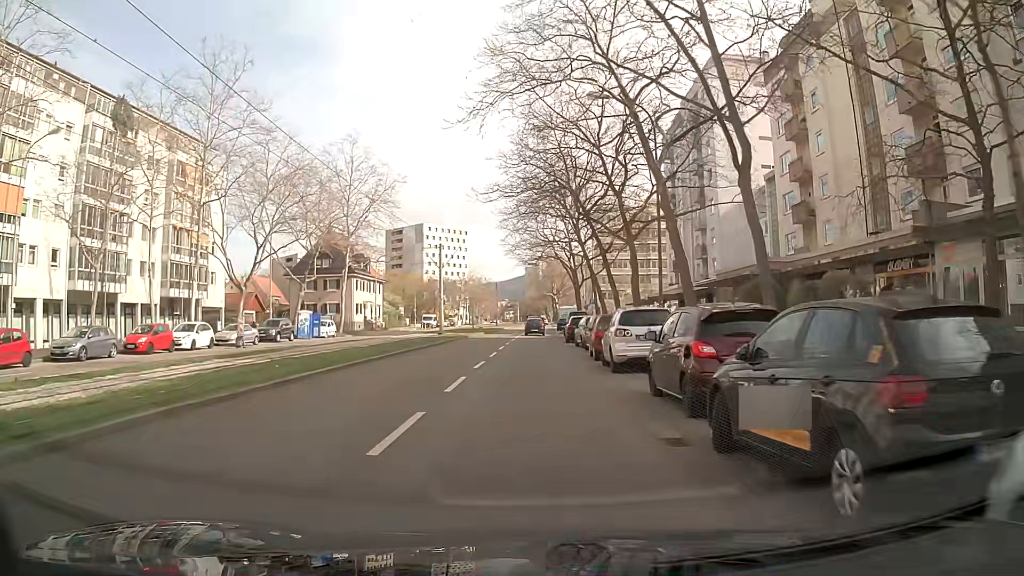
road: tertiary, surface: asphalt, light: Day
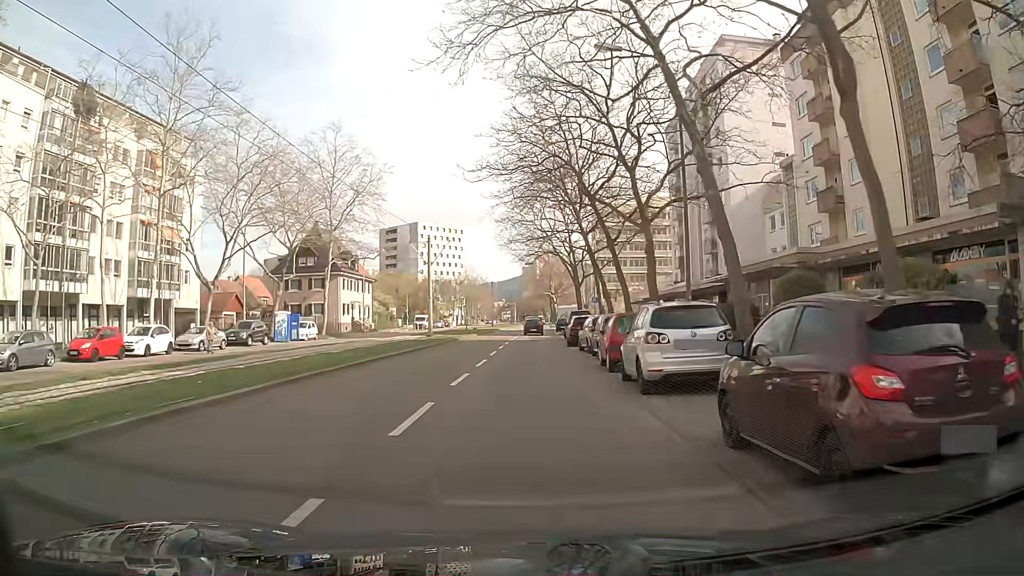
(0.0, +4.6) m; -1°
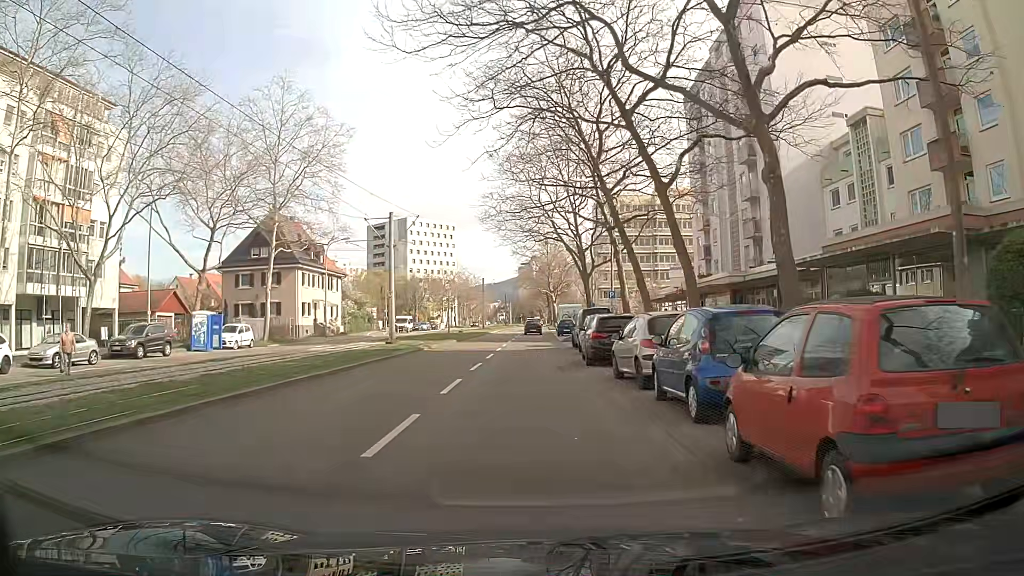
(+0.2, +12.8) m; 0°
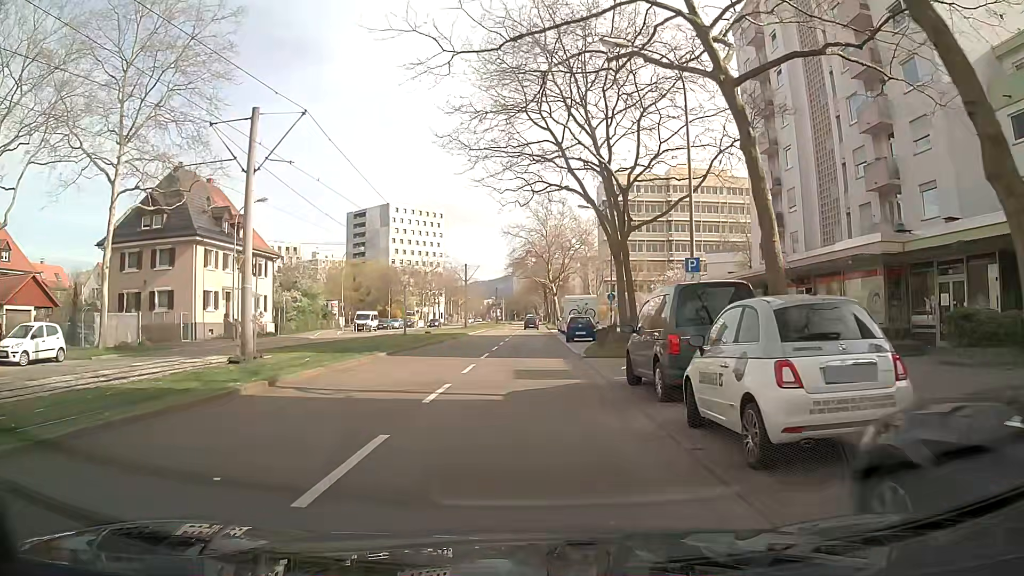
(+0.3, +19.7) m; -1°
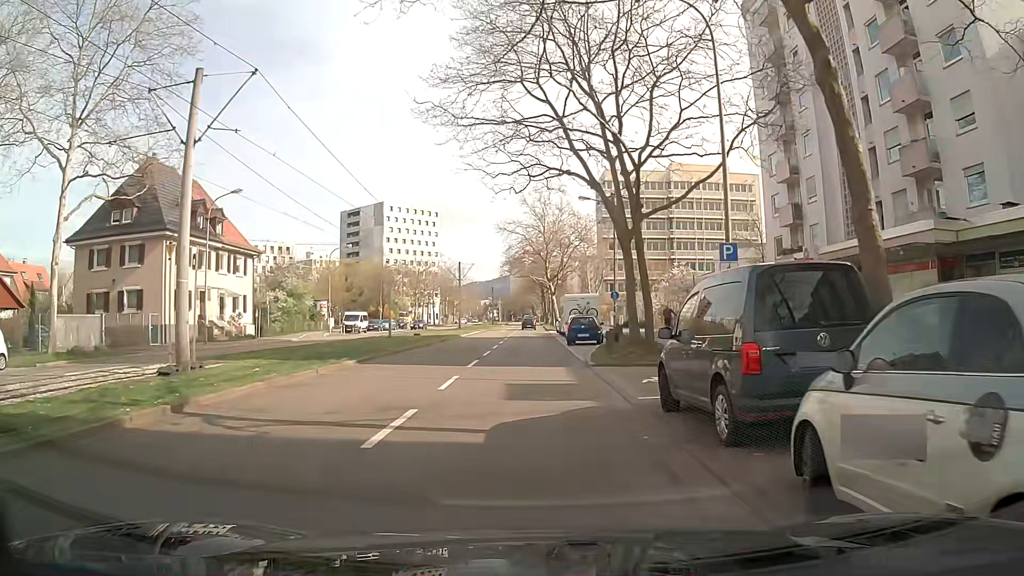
(+0.1, +3.7) m; +1°
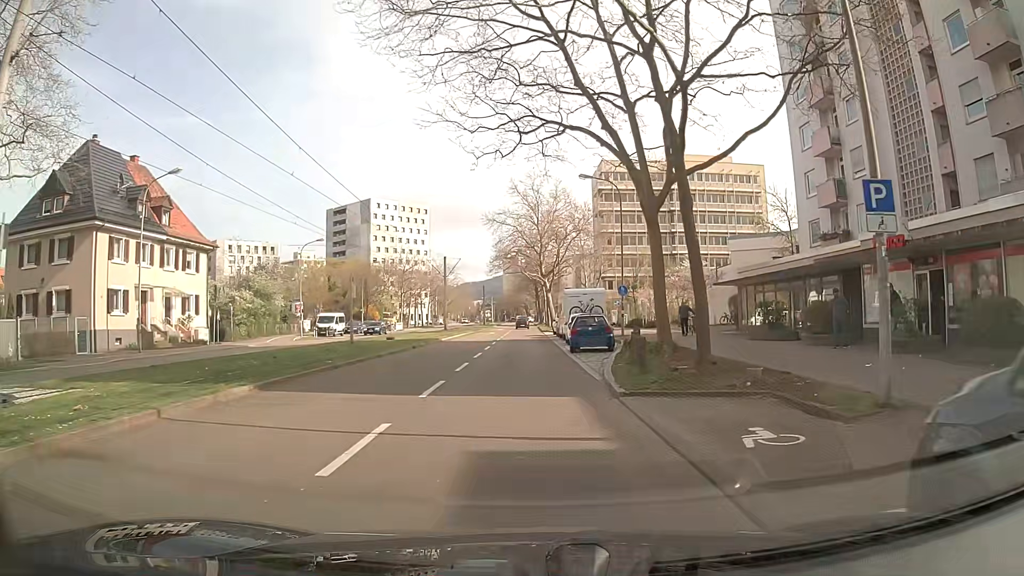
(+0.2, +7.0) m; +2°
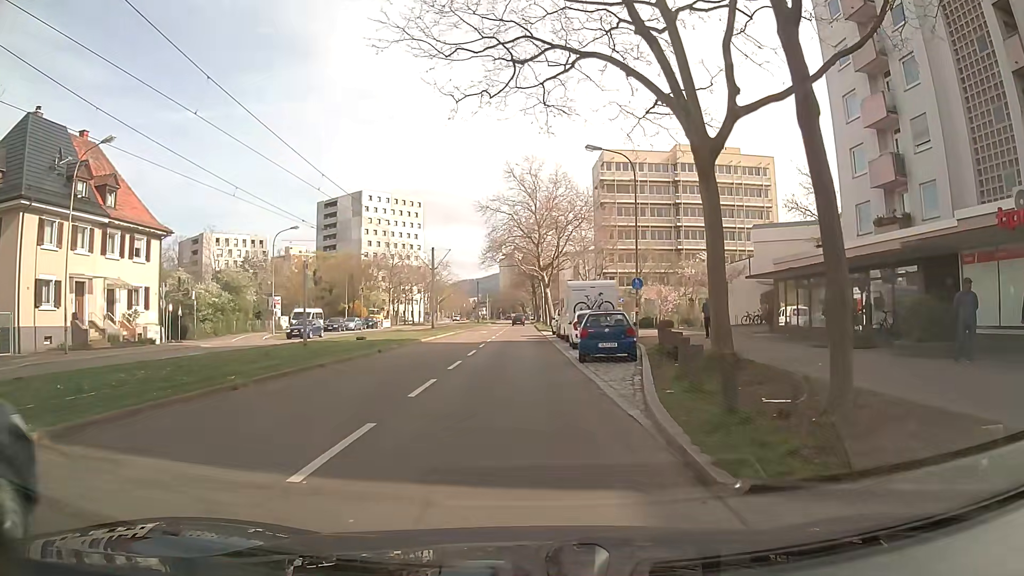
(-0.1, +6.2) m; -1°
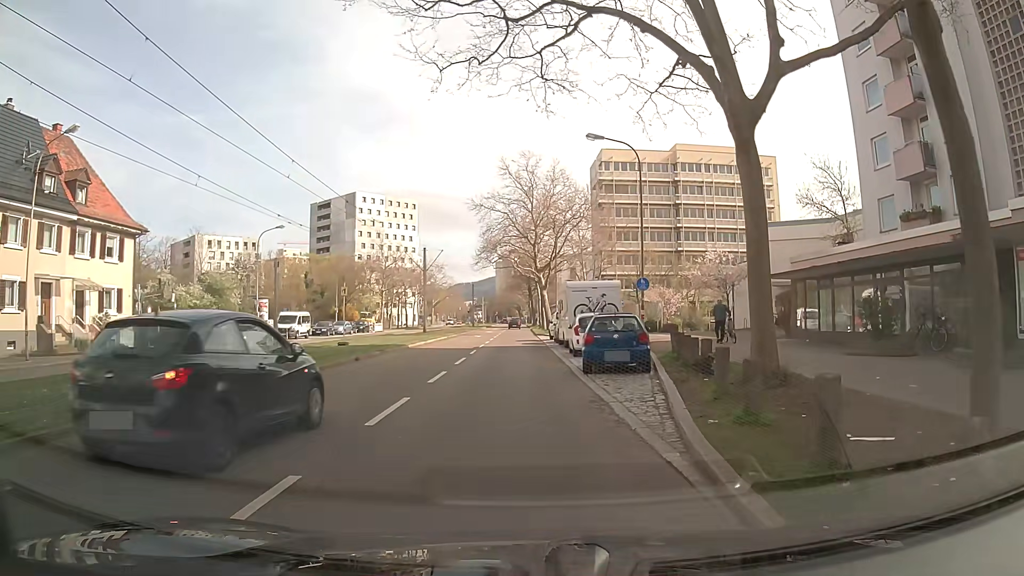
(0.0, +2.6) m; +1°
